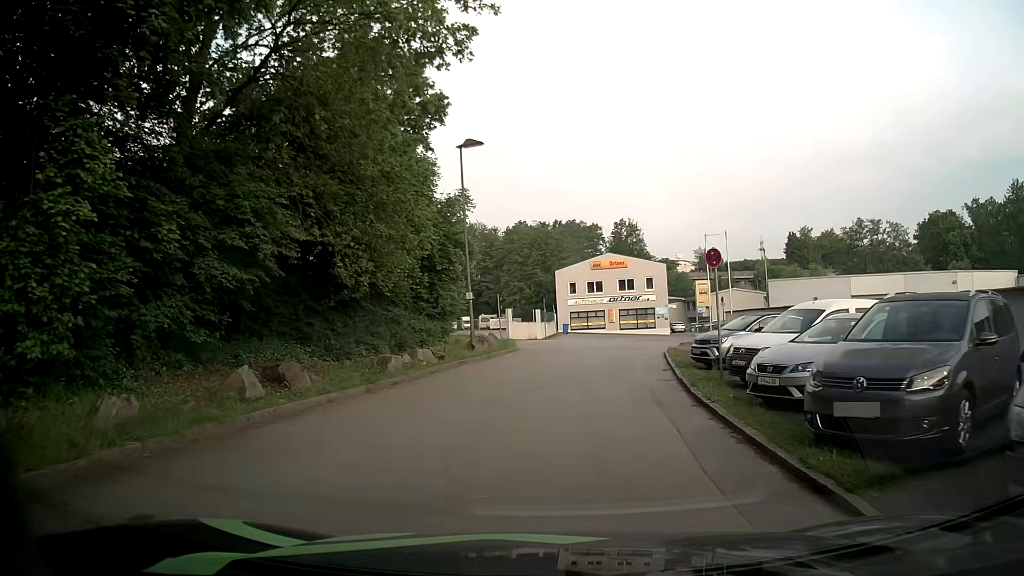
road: residential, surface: asphalt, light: Day
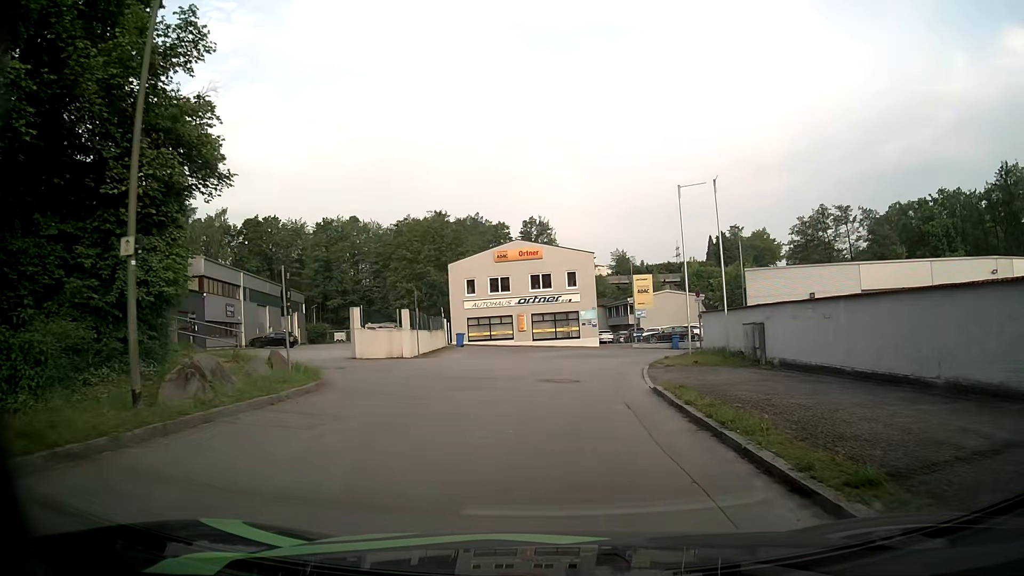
(+1.1, +17.7) m; +7°
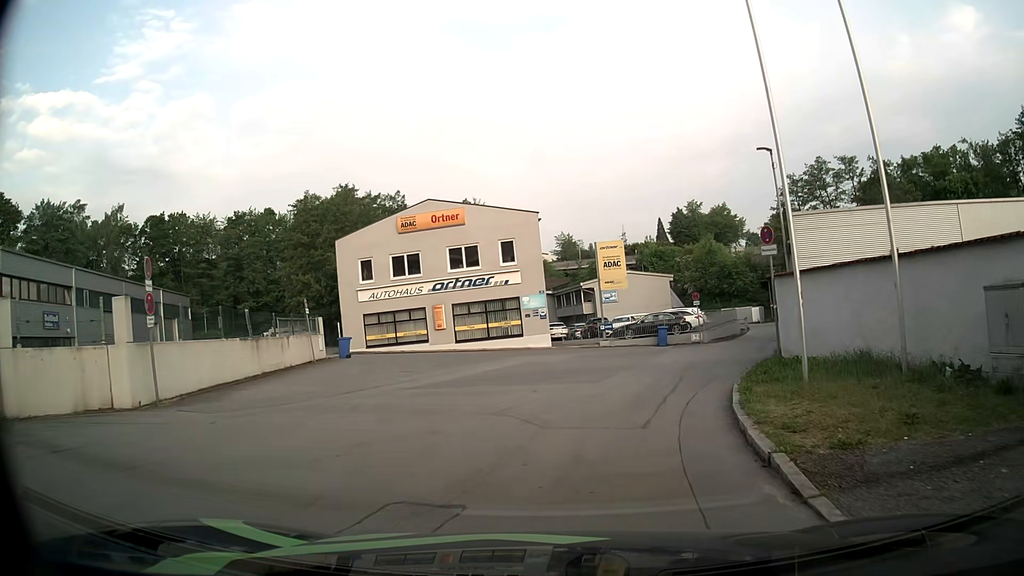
(+1.0, +16.9) m; +5°
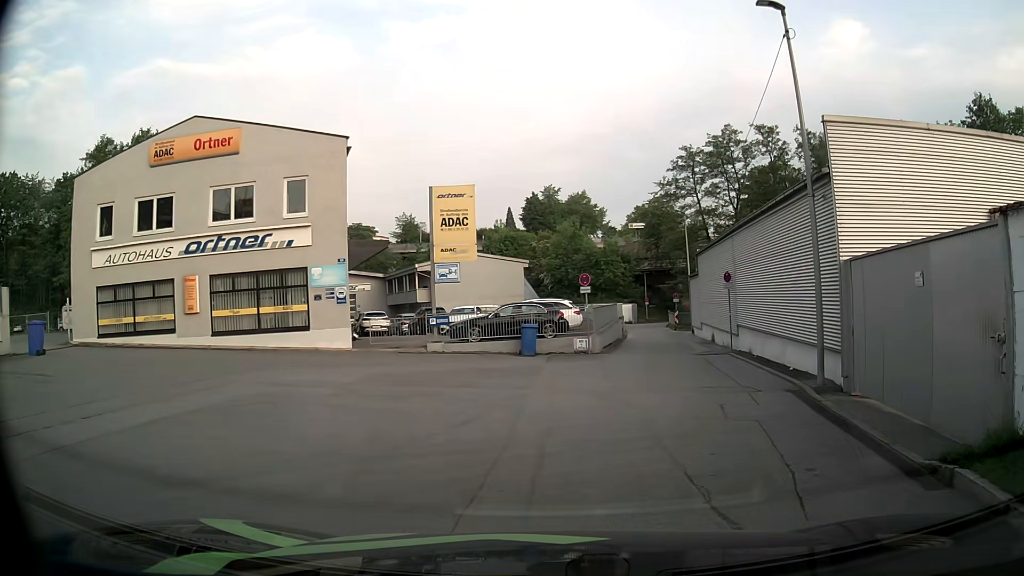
(+1.0, +13.9) m; +13°
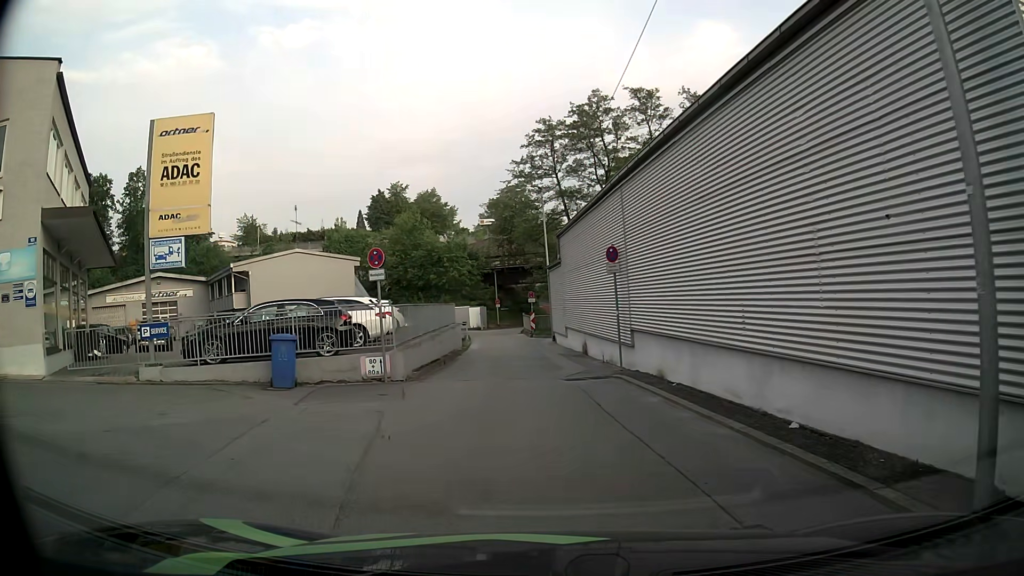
(+1.5, +9.4) m; +14°
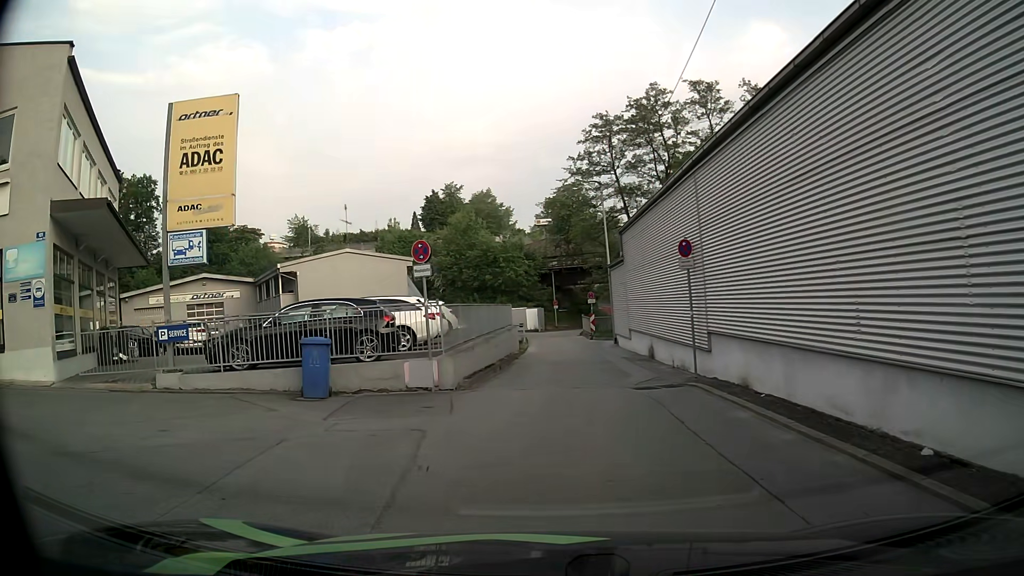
(-0.1, +1.6) m; -6°
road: service
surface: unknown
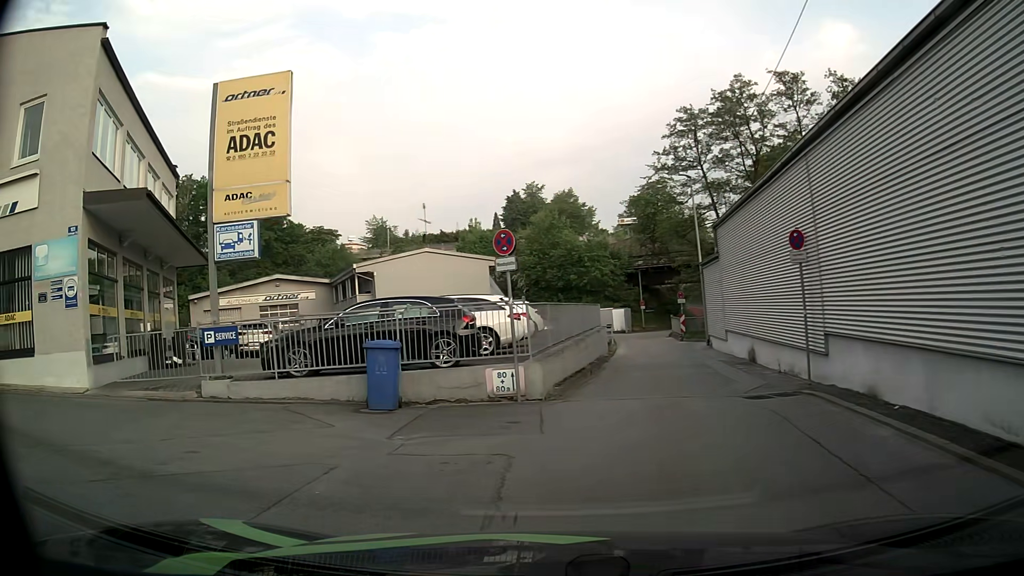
(-0.1, +1.6) m; -8°
